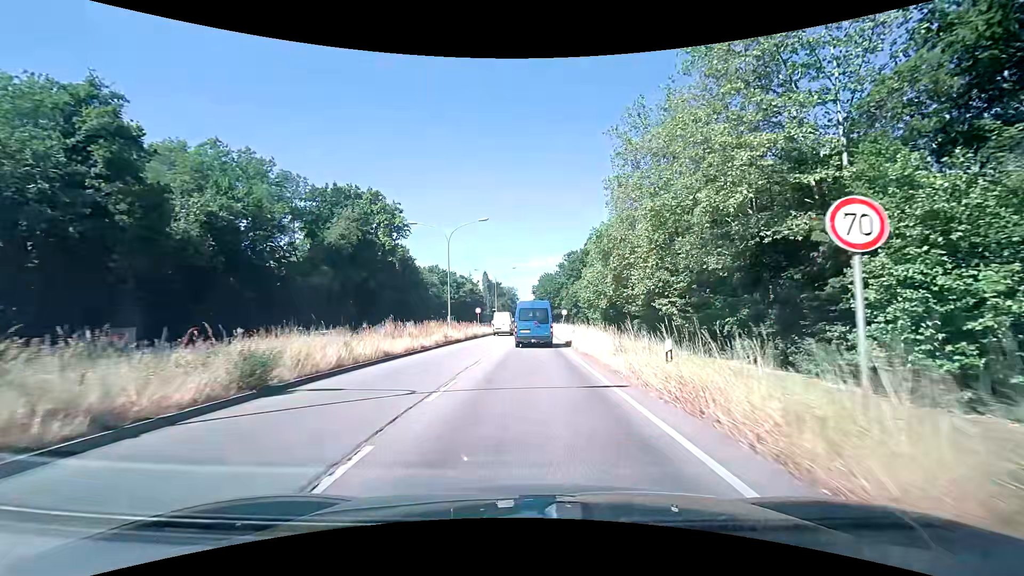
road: primary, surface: asphalt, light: Day
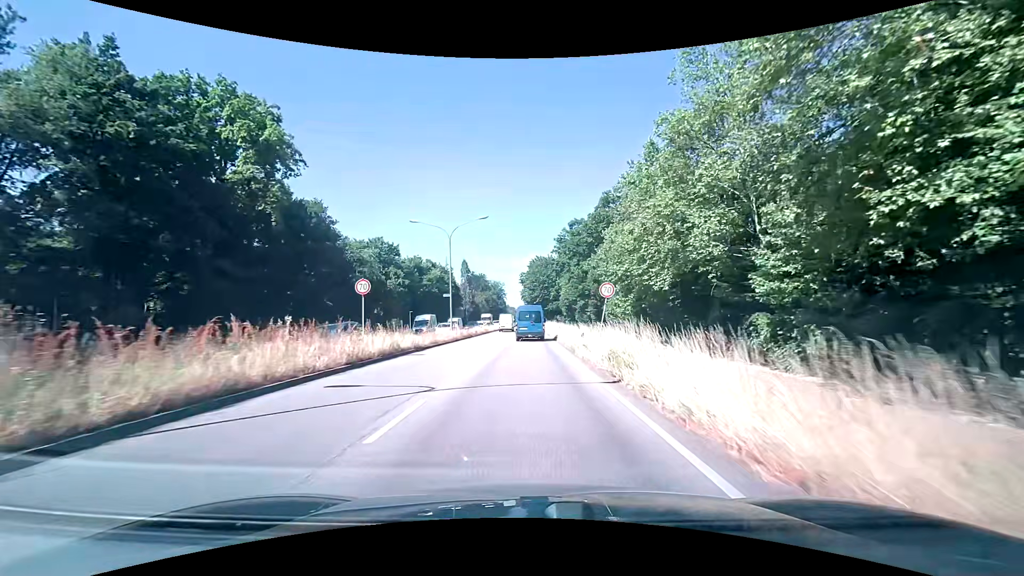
(+0.3, +36.2) m; +1°
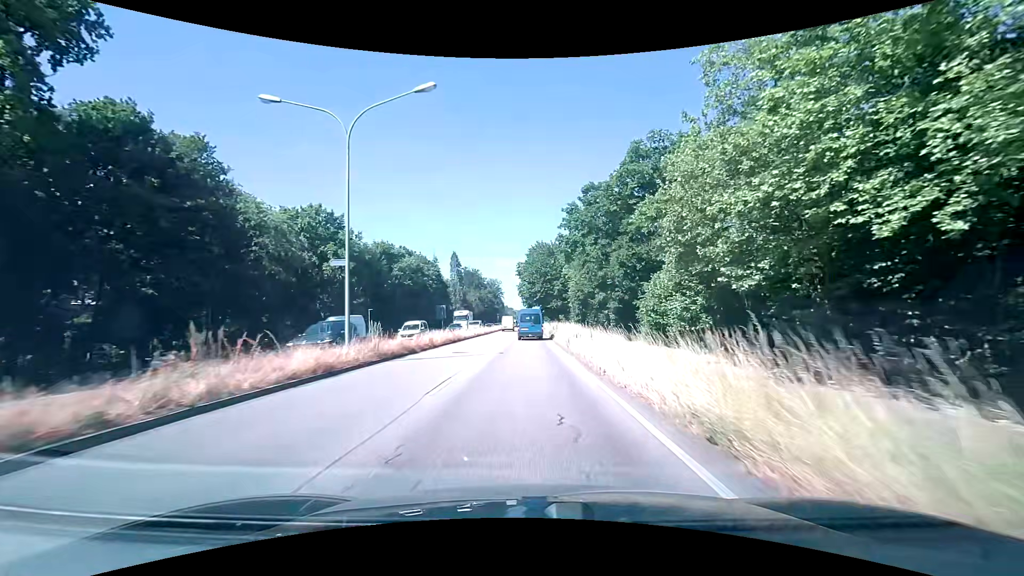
(-0.1, +23.2) m; 0°
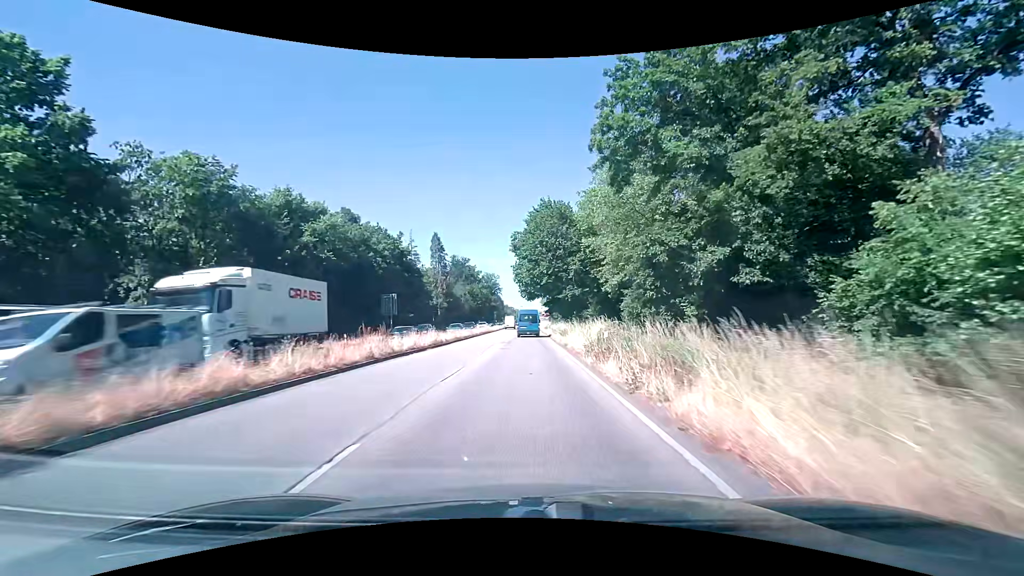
(+0.1, +34.4) m; 0°
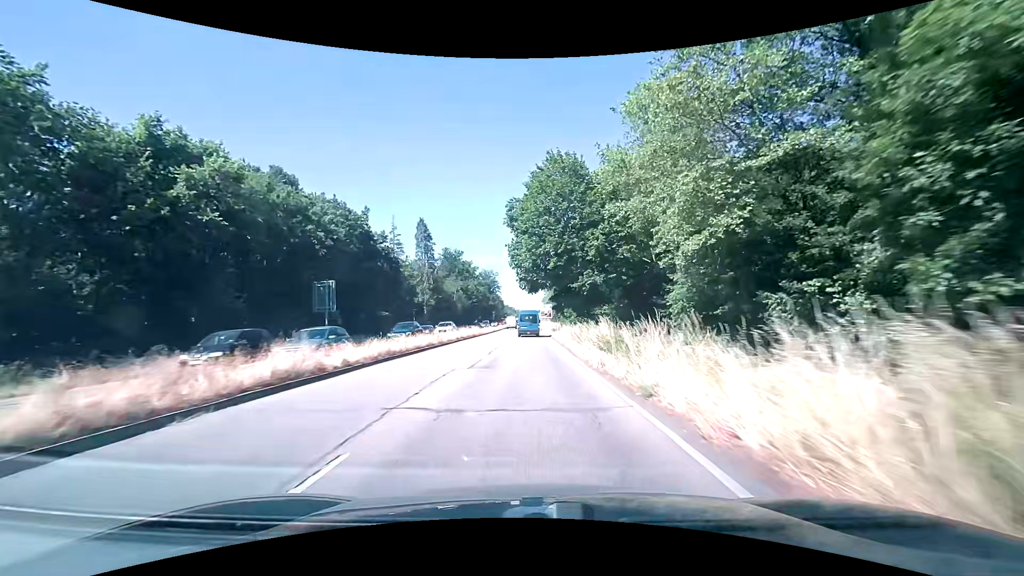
(0.0, +18.6) m; 0°
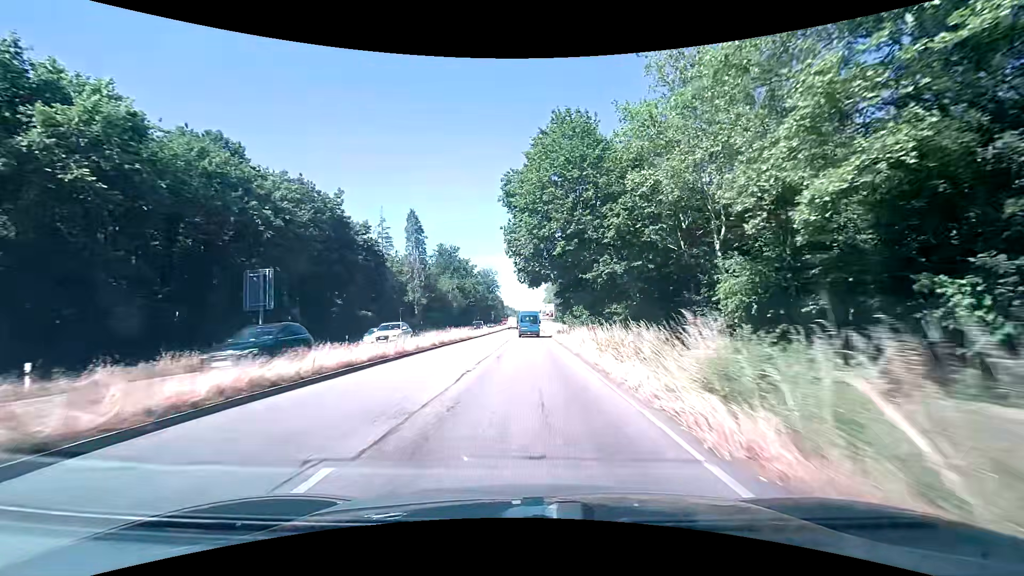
(0.0, +9.6) m; 0°
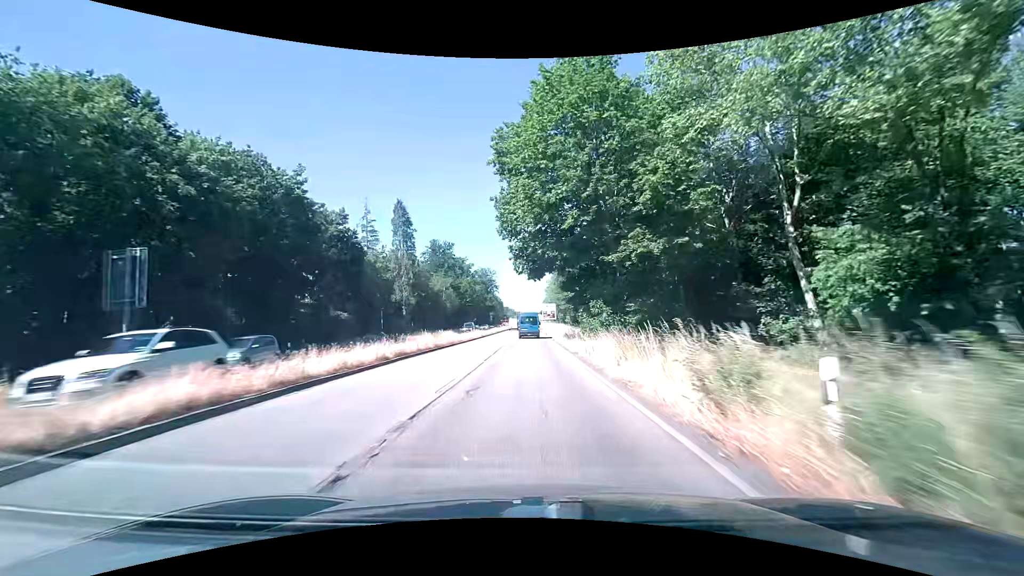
(0.0, +9.8) m; 0°
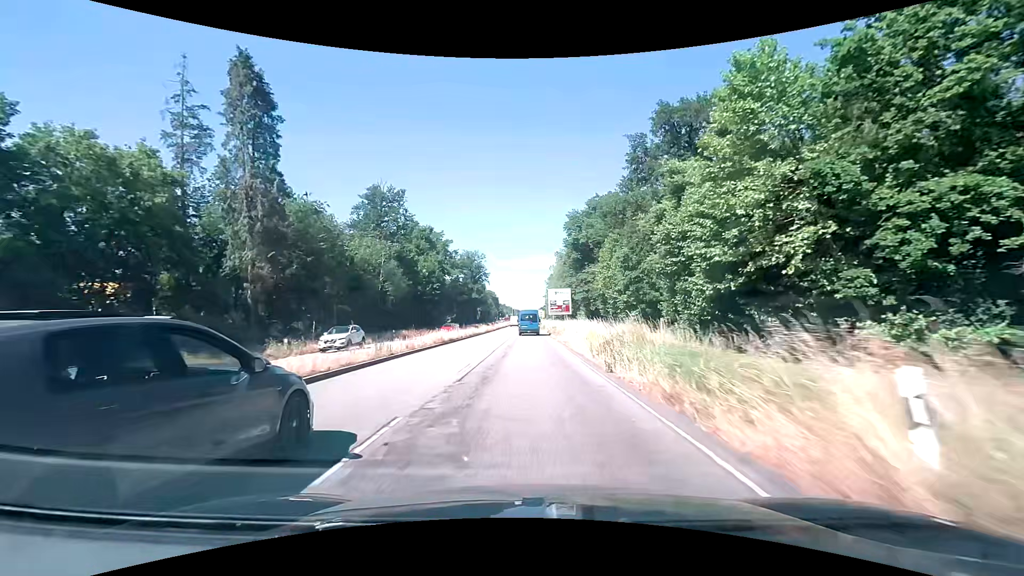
(+0.1, +51.2) m; +1°
(0, +10) (0, +20) (0, +30) (0, +40) (0, +50) (0, +60) (0, +70) (0, +80) (0, +90) (-1, +100) m
